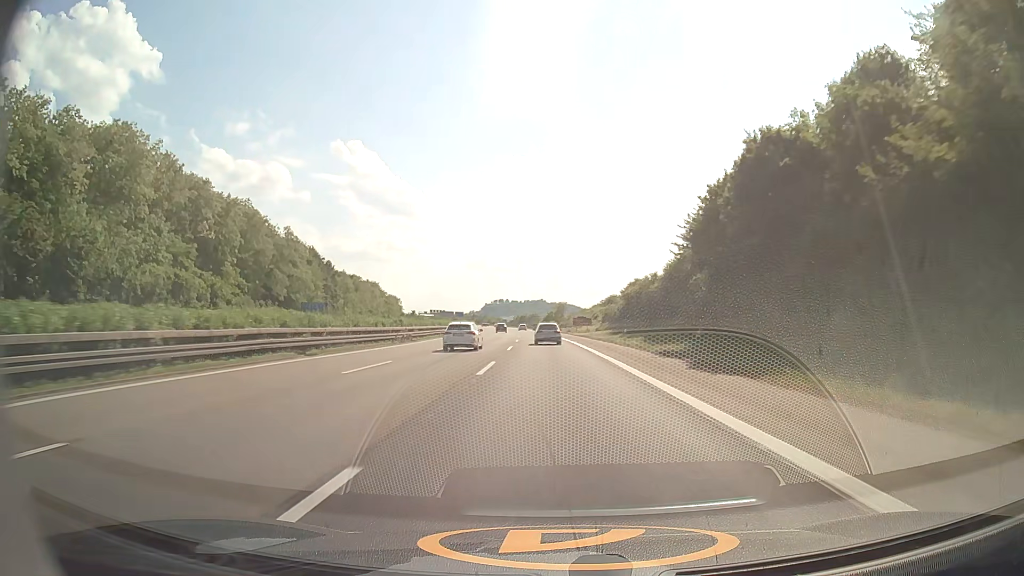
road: motorway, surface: asphalt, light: Day
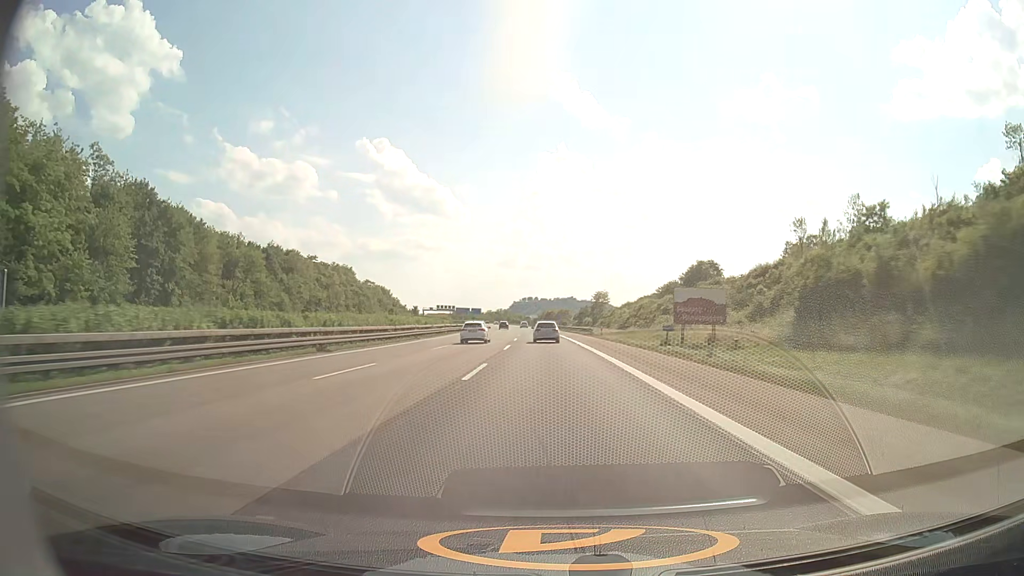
(-1.4, +72.9) m; -2°
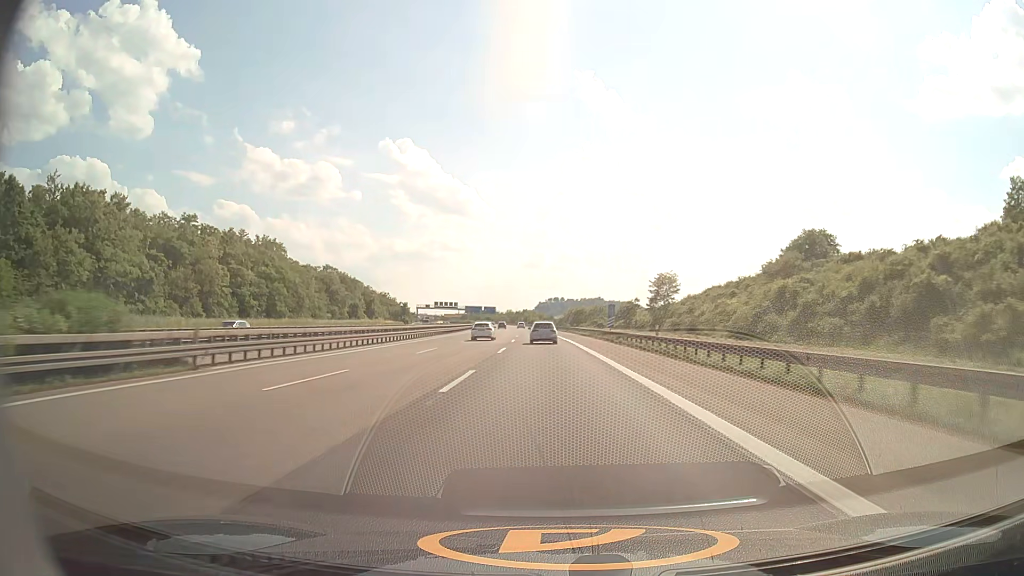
(-1.5, +74.1) m; -2°
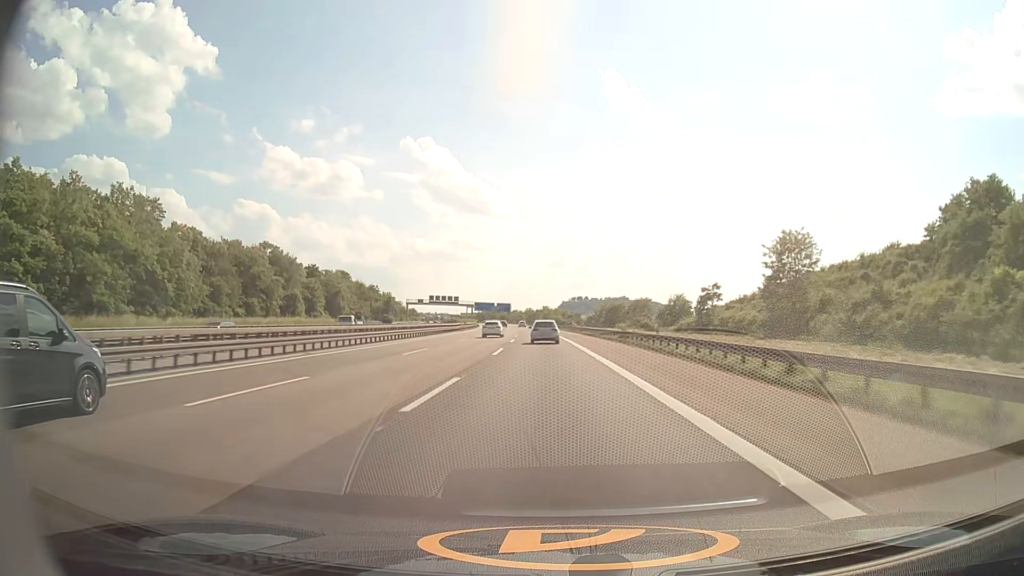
(-0.9, +56.2) m; -2°
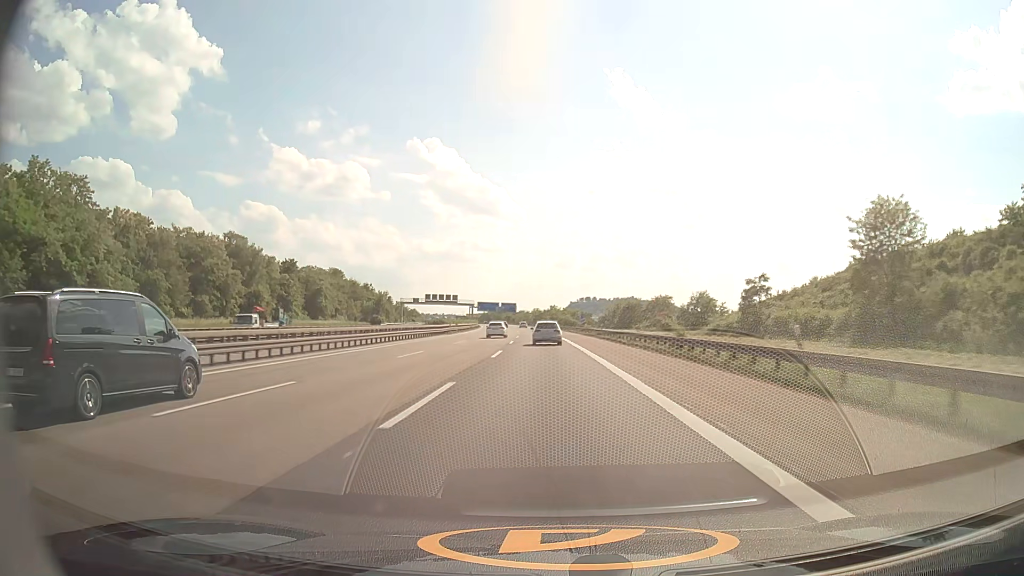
(-0.1, +18.9) m; -1°
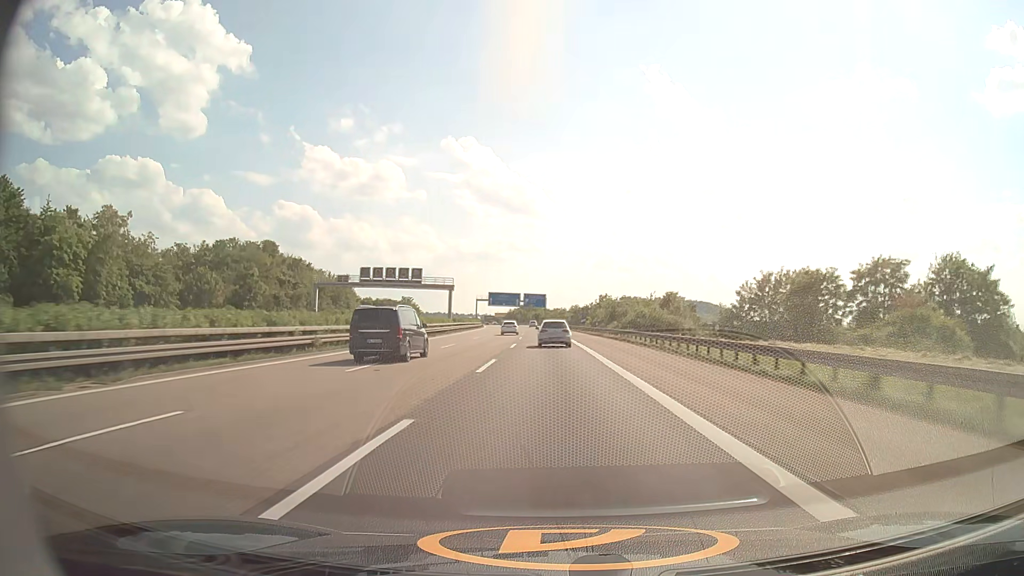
(-2.6, +94.1) m; -3°
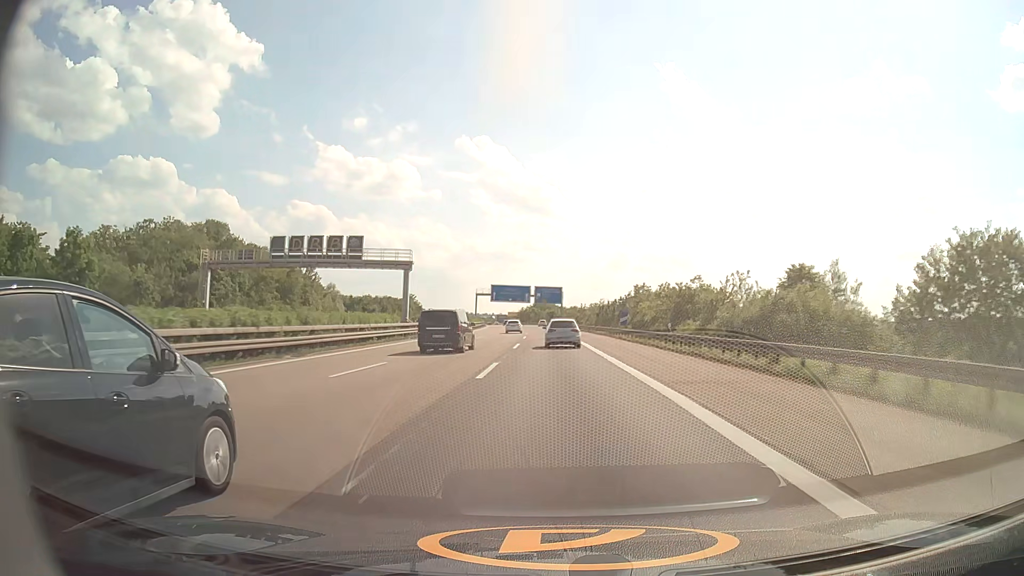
(-0.4, +37.3) m; -1°
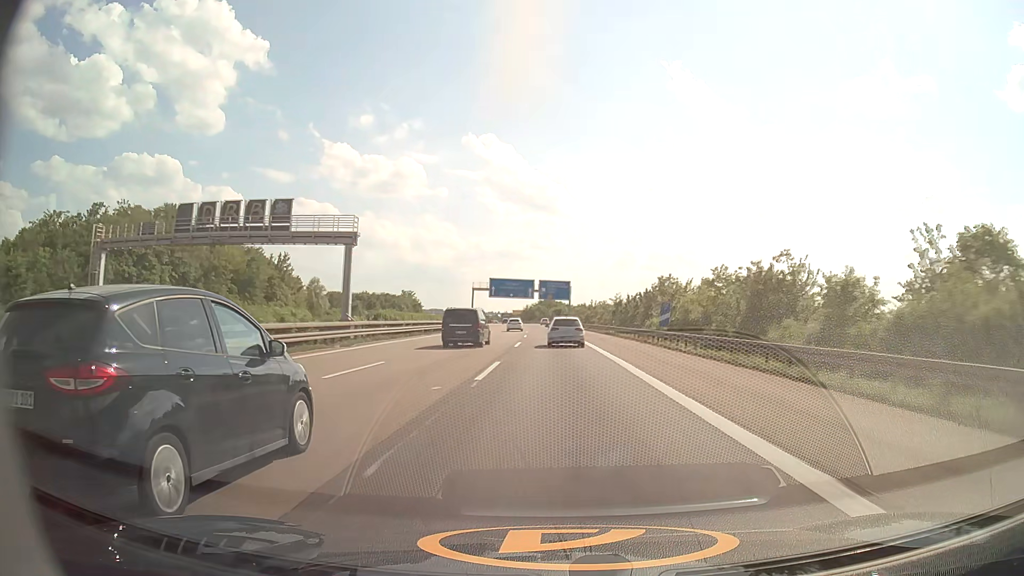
(-0.1, +18.5) m; 0°
